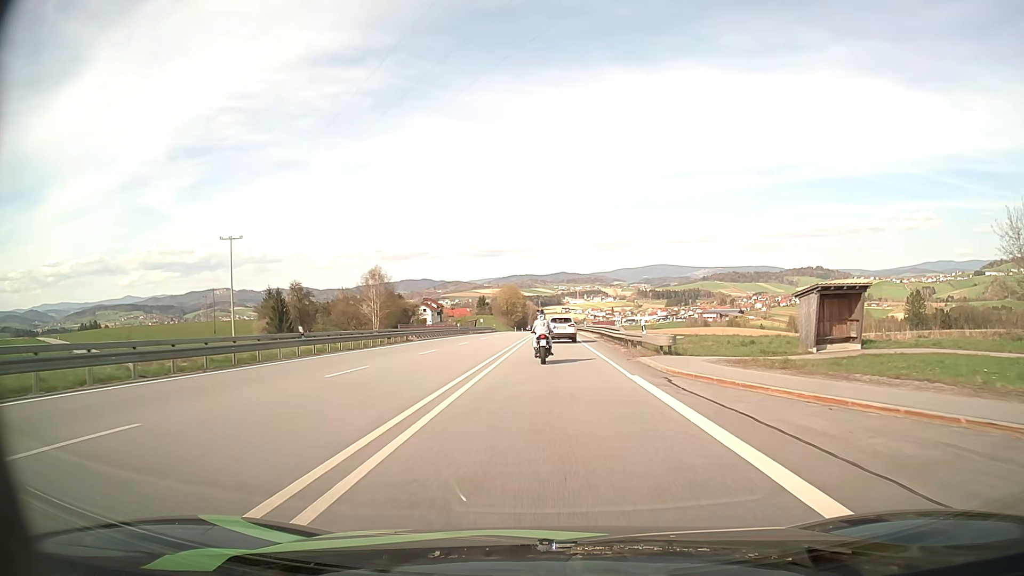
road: primary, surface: asphalt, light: Day
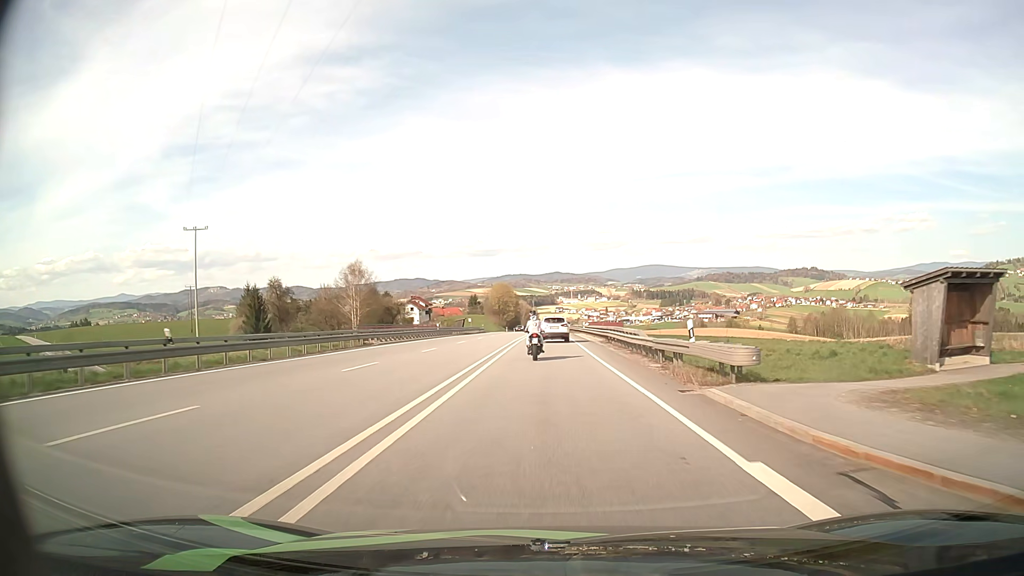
(+0.1, +10.0) m; +1°
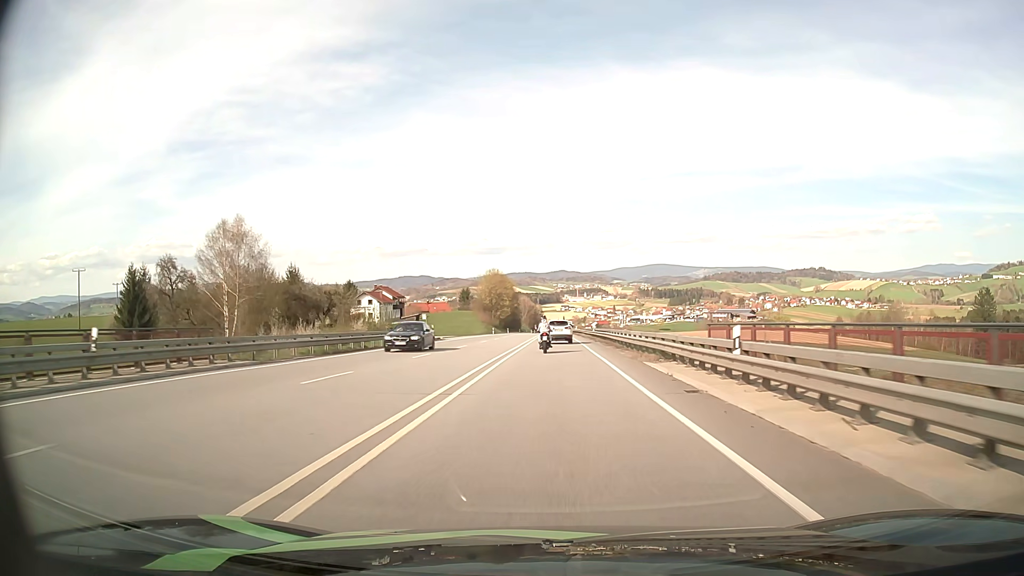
(-0.1, +52.1) m; 0°
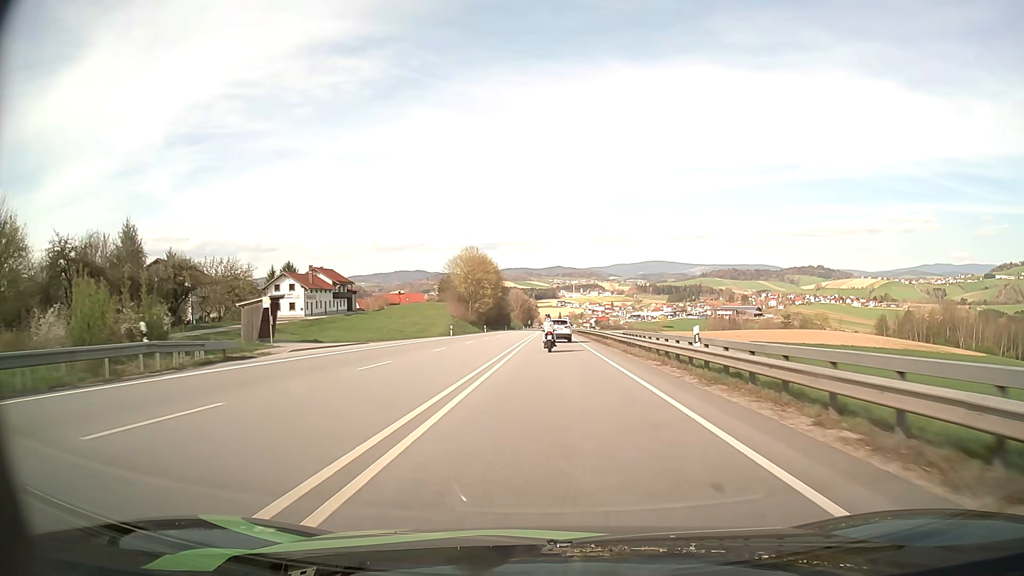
(+0.1, +44.2) m; 0°
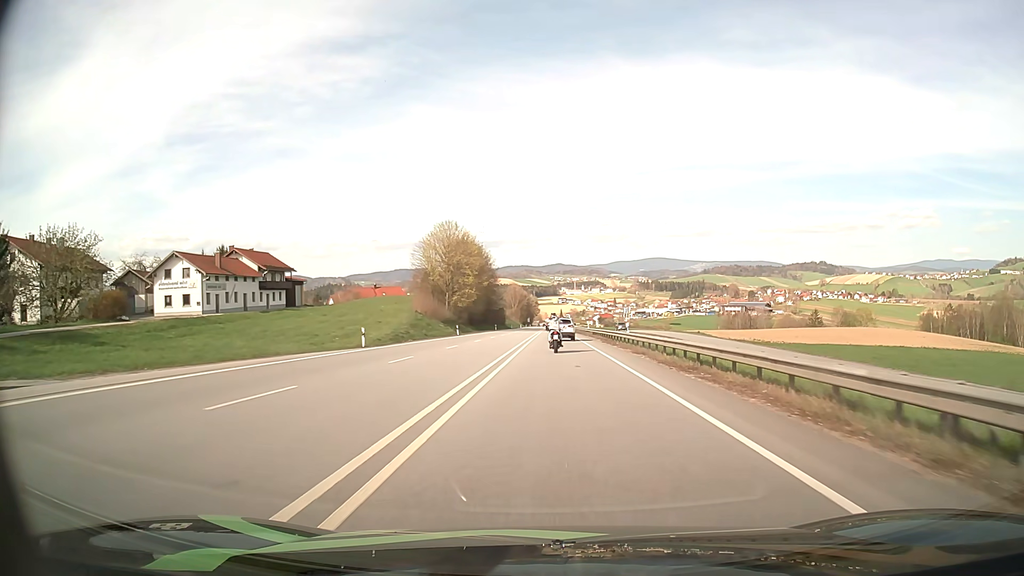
(-0.1, +33.2) m; 0°
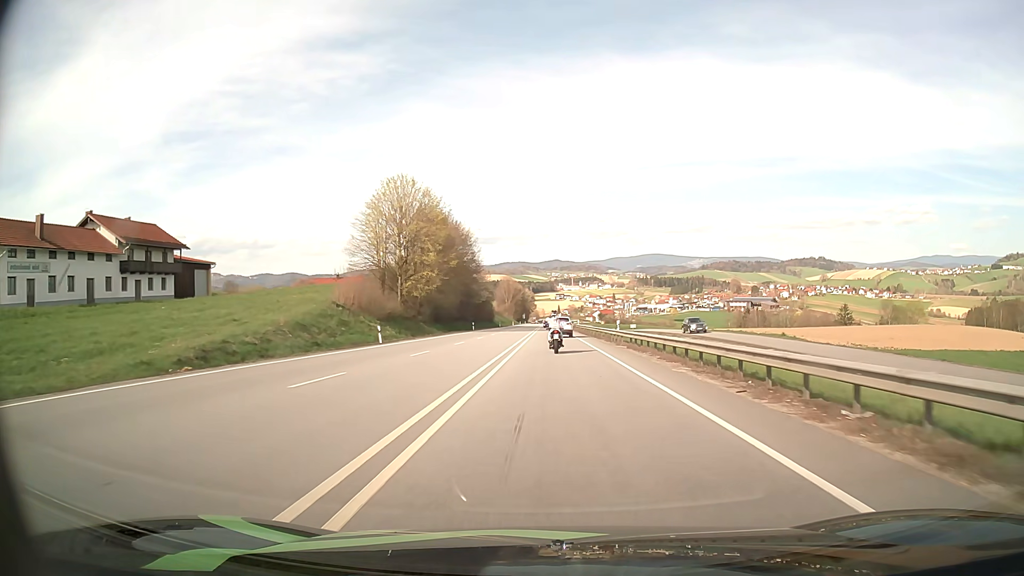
(+0.1, +32.6) m; 0°
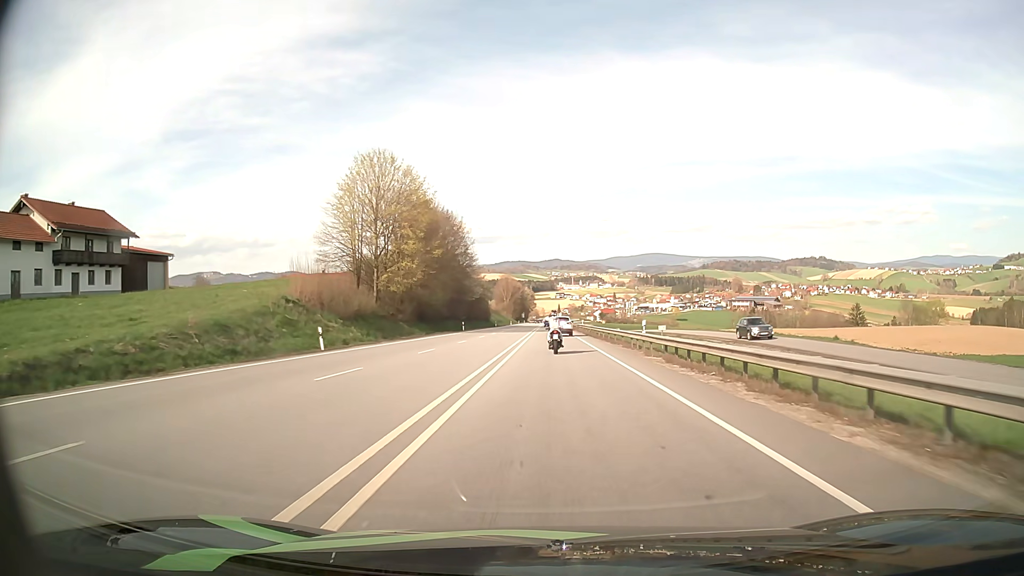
(0.0, +10.5) m; 0°
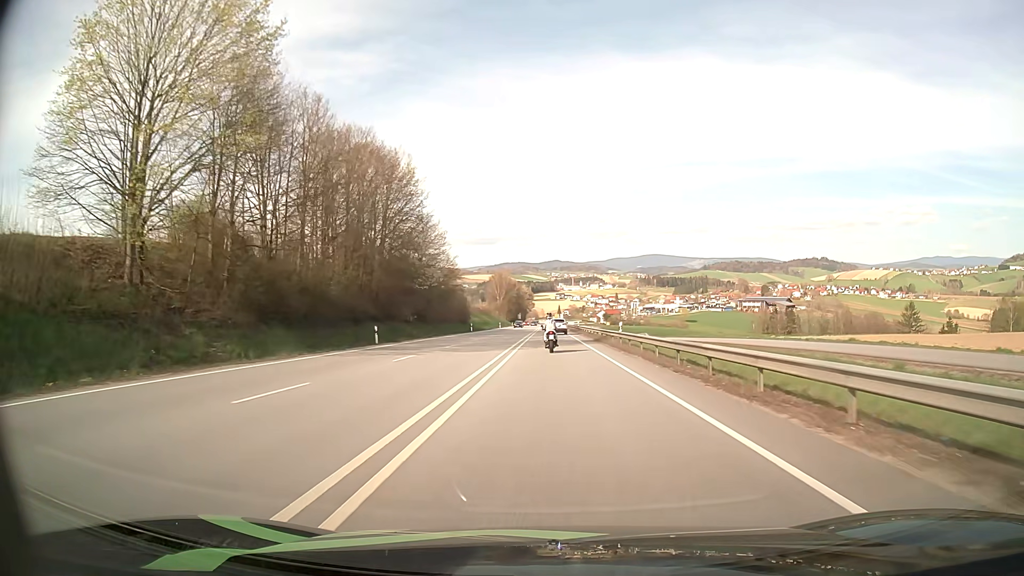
(0.0, +40.1) m; 0°
(0, +10) (0, +20) (0, +30) (0, +40) (0, +50) (0, +60) (0, +70) (0, +80) (0, +90) (0, +100) m
